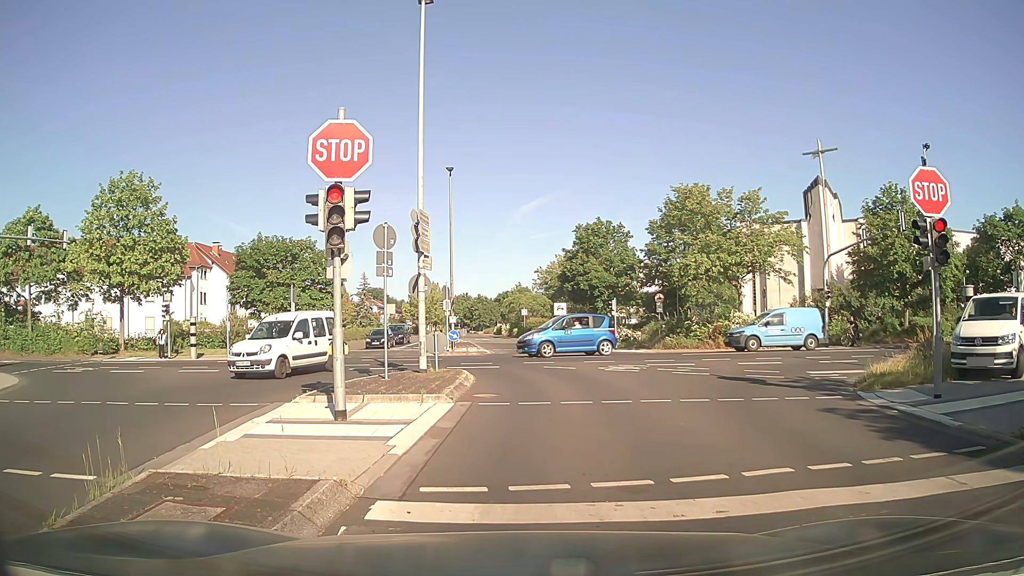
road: residential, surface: asphalt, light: Day
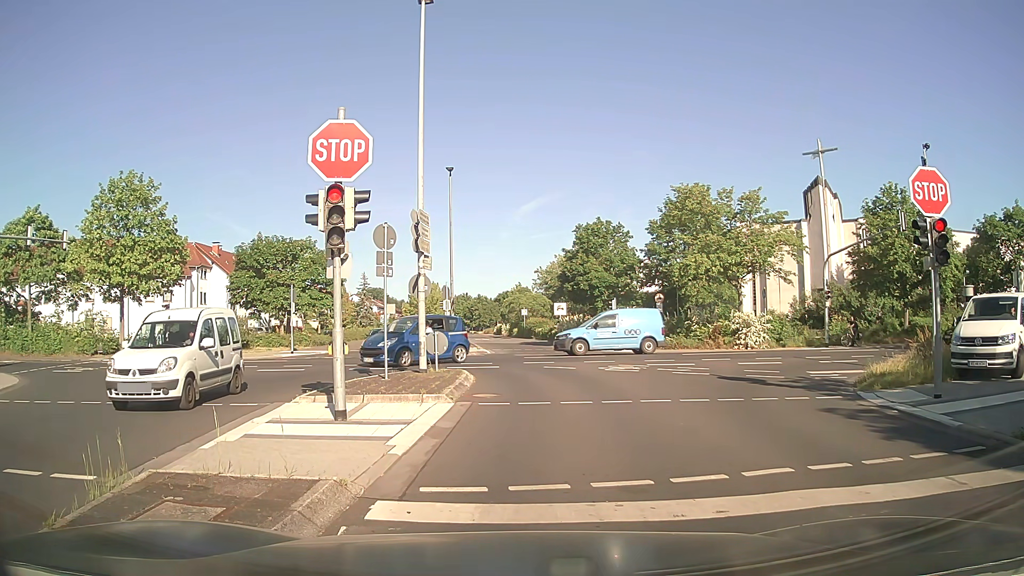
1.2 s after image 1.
(0.0, 0.0) m; 0°
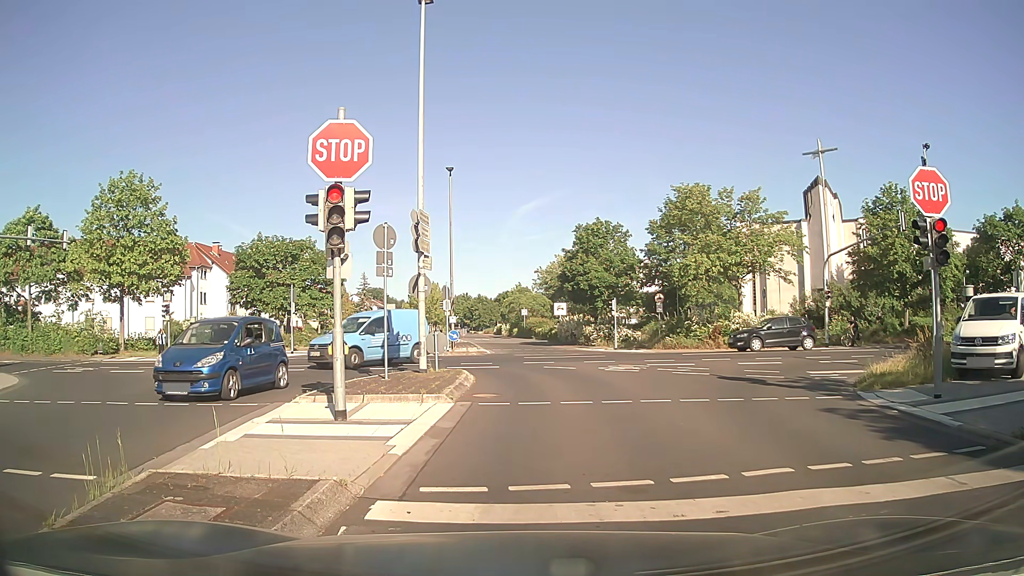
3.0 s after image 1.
(0.0, 0.0) m; 0°
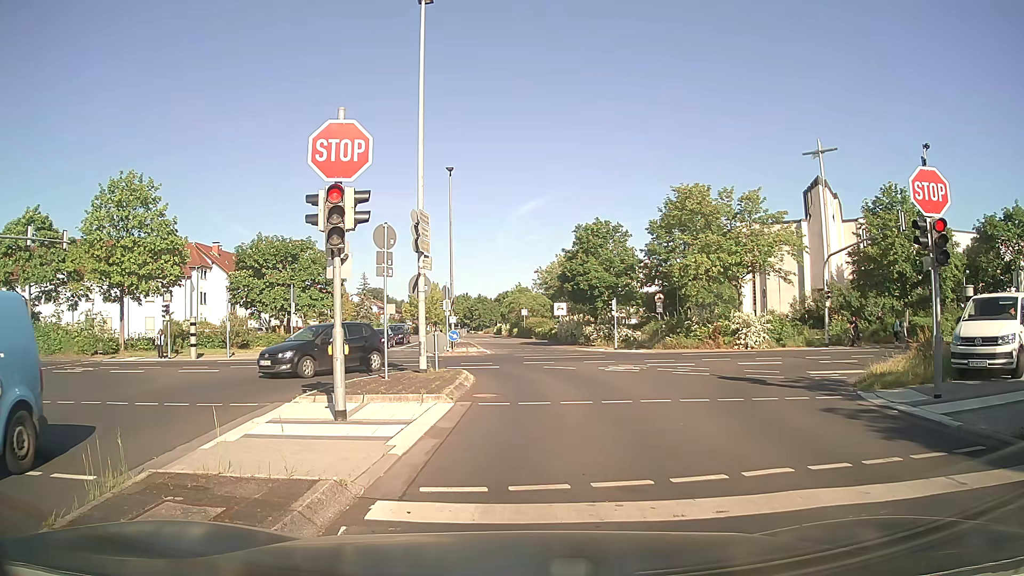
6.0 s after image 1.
(0.0, 0.0) m; 0°
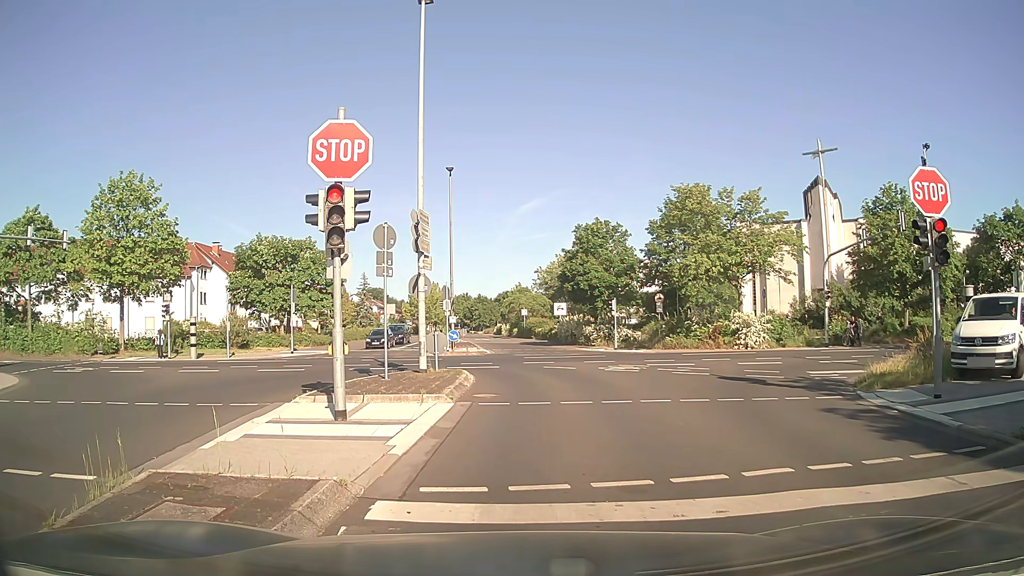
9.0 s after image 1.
(0.0, 0.0) m; 0°
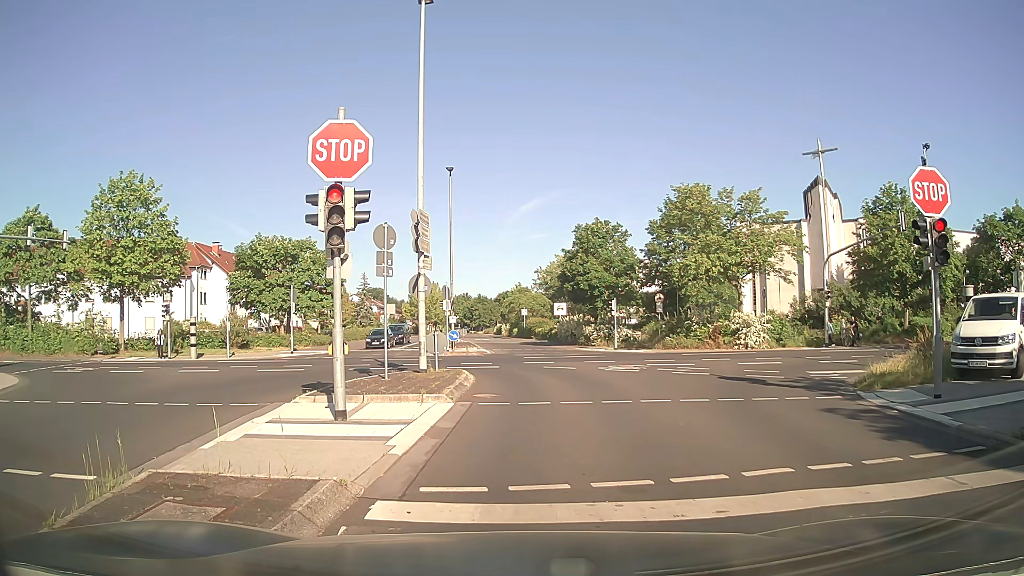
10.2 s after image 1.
(0.0, 0.0) m; 0°
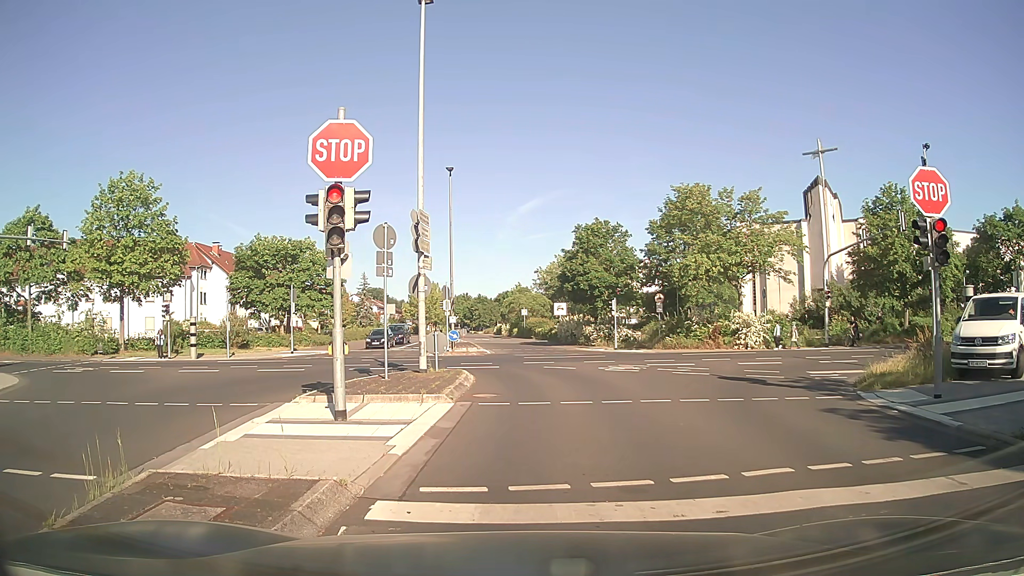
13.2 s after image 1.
(0.0, 0.0) m; 0°
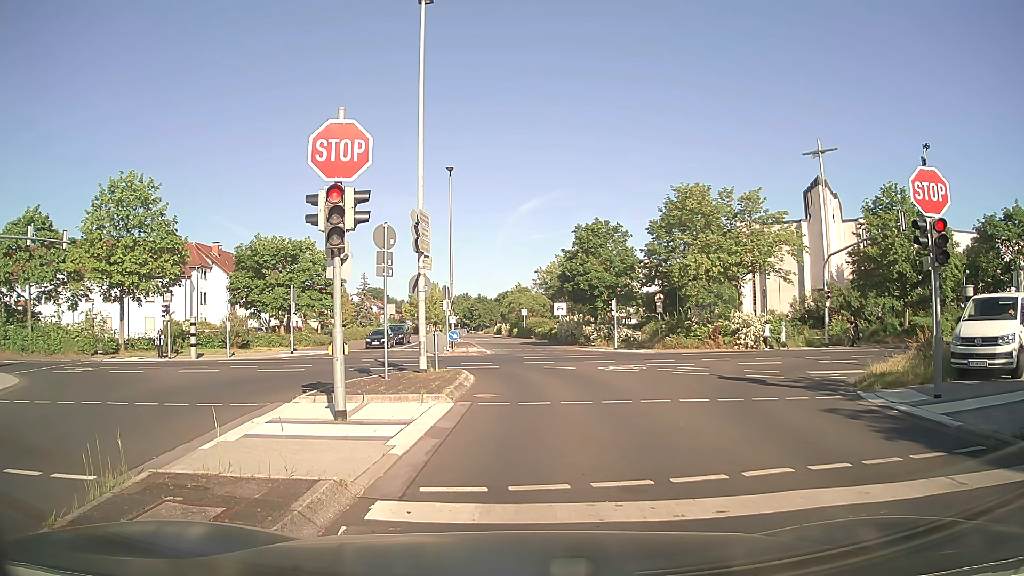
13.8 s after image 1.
(0.0, 0.0) m; 0°
(0, +10) (0, +20) (-5, +28) (-14, +32) (-24, +33) (-34, +33) (-44, +32) (-54, +32) (-64, +31) (-74, +30) m
